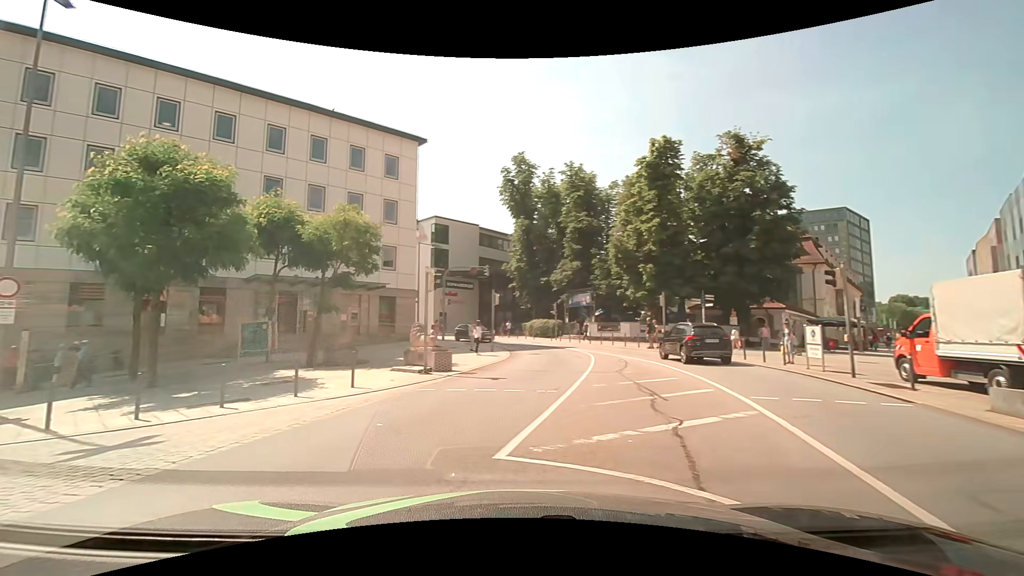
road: primary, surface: asphalt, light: Day
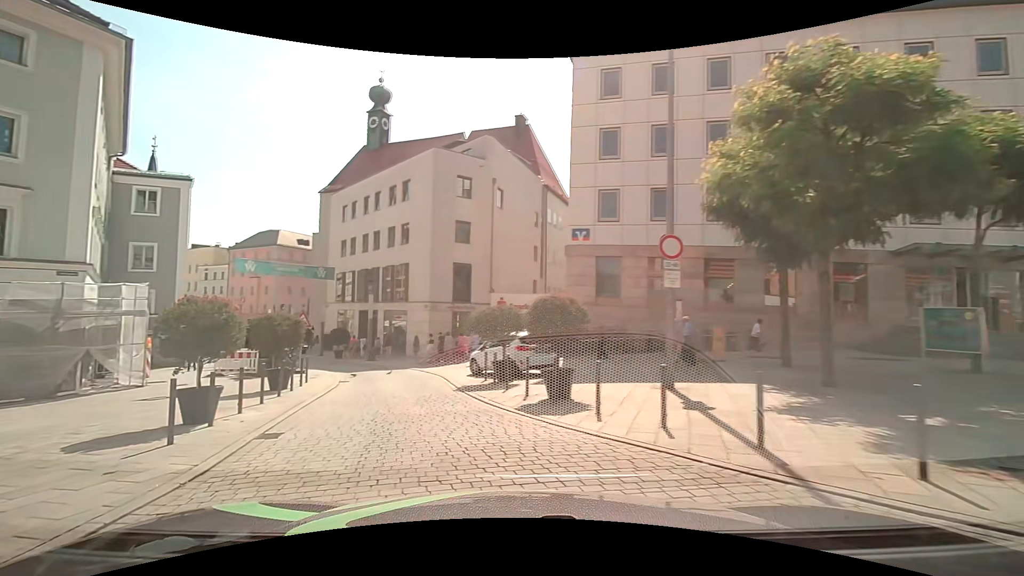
(-3.7, +5.5) m; -62°
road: residential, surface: paving_stones
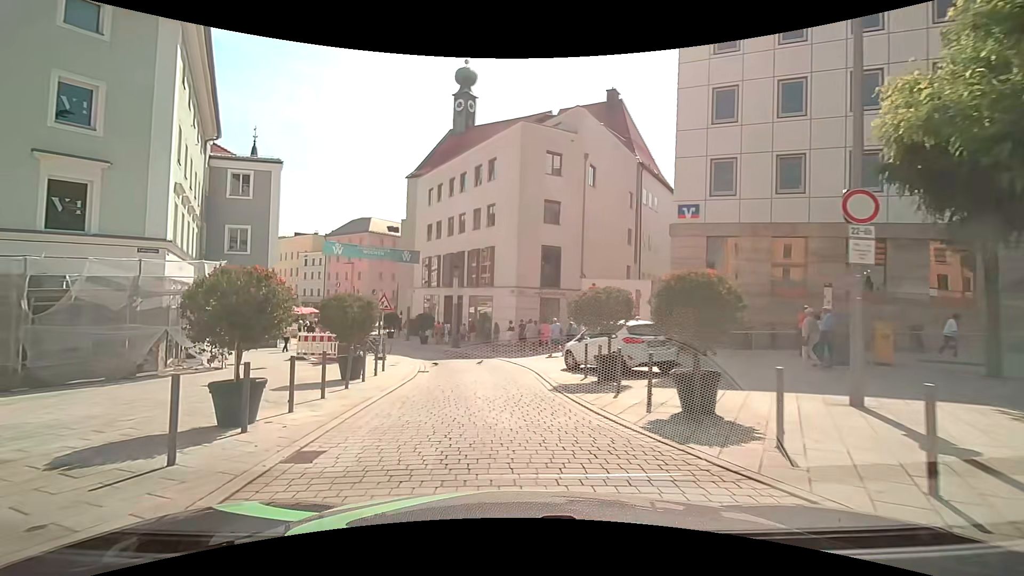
(-0.3, +2.6) m; -10°
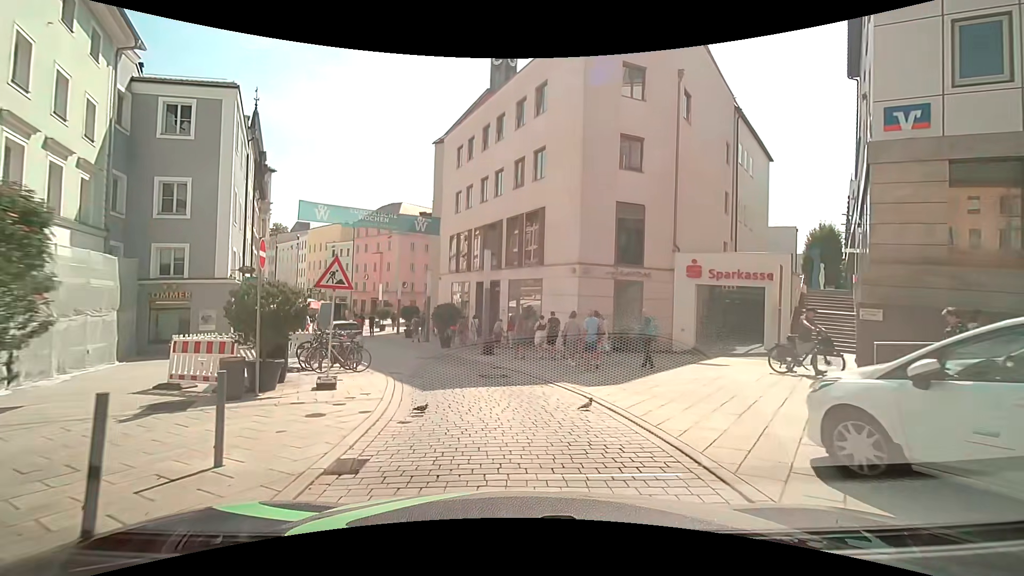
(-0.7, +10.9) m; -5°
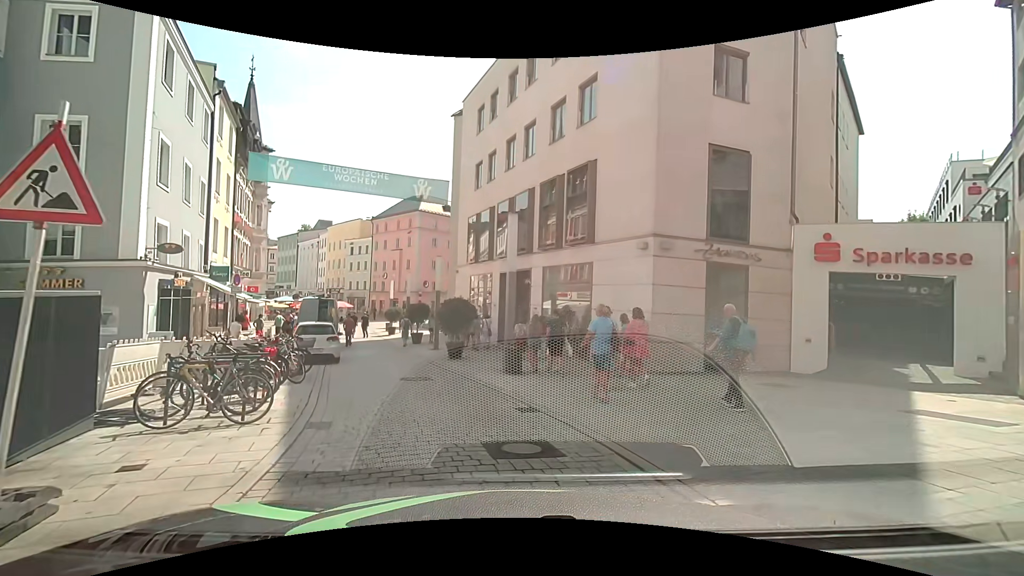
(-0.2, +7.3) m; -2°
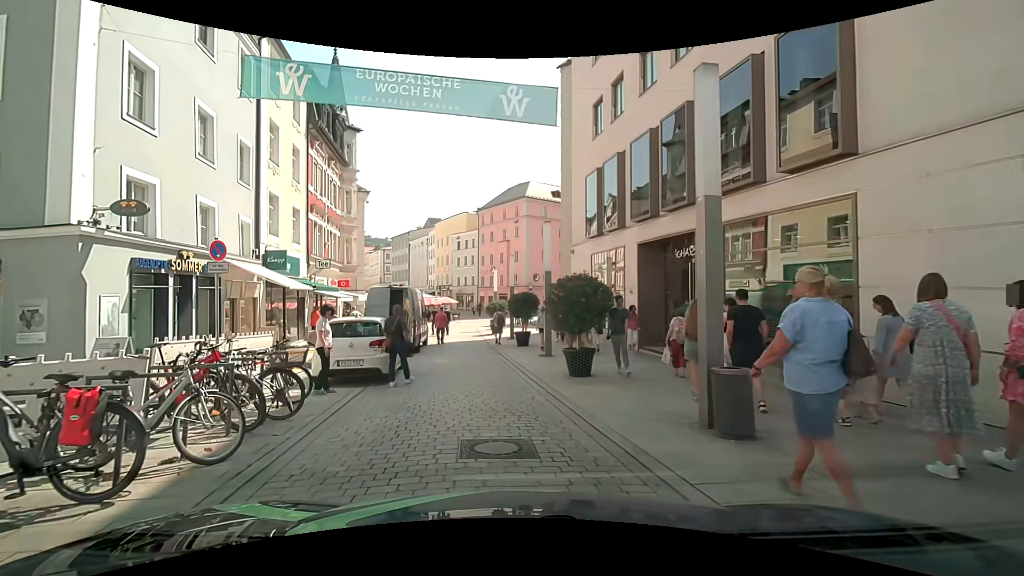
(-1.0, +7.7) m; -14°
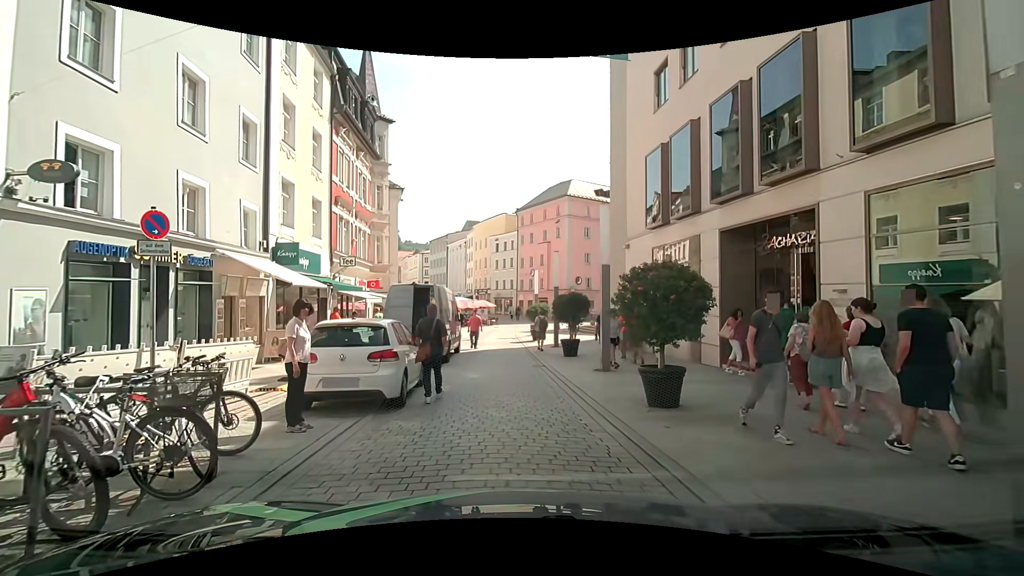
(-0.1, +3.1) m; -6°
